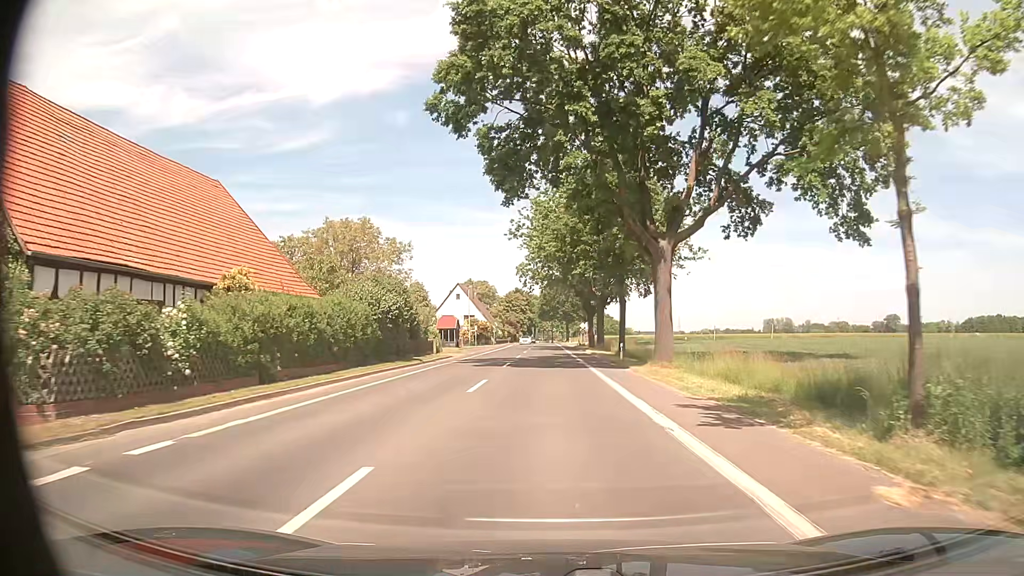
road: tertiary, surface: asphalt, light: Day
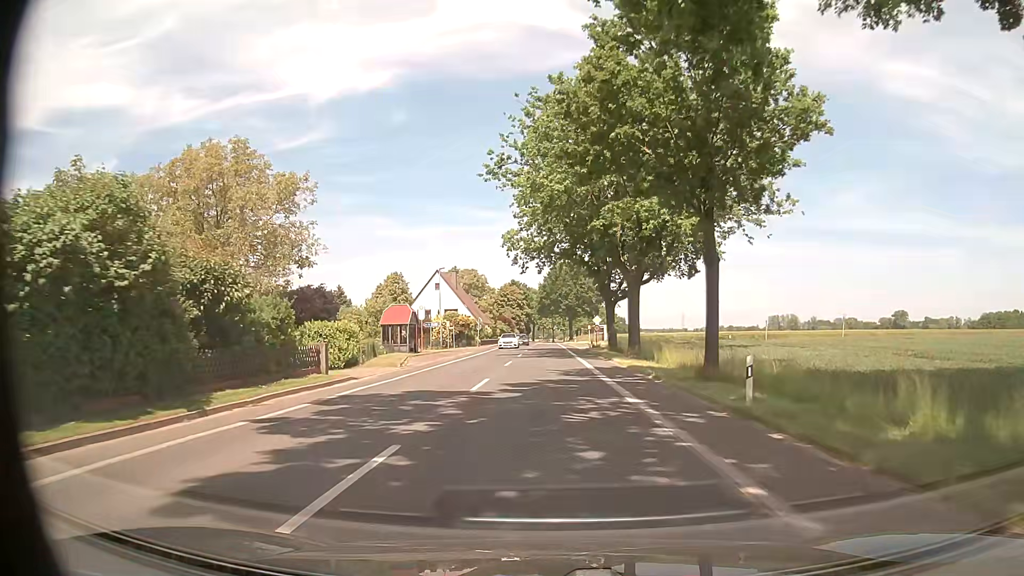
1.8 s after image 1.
(0.0, +23.9) m; 0°
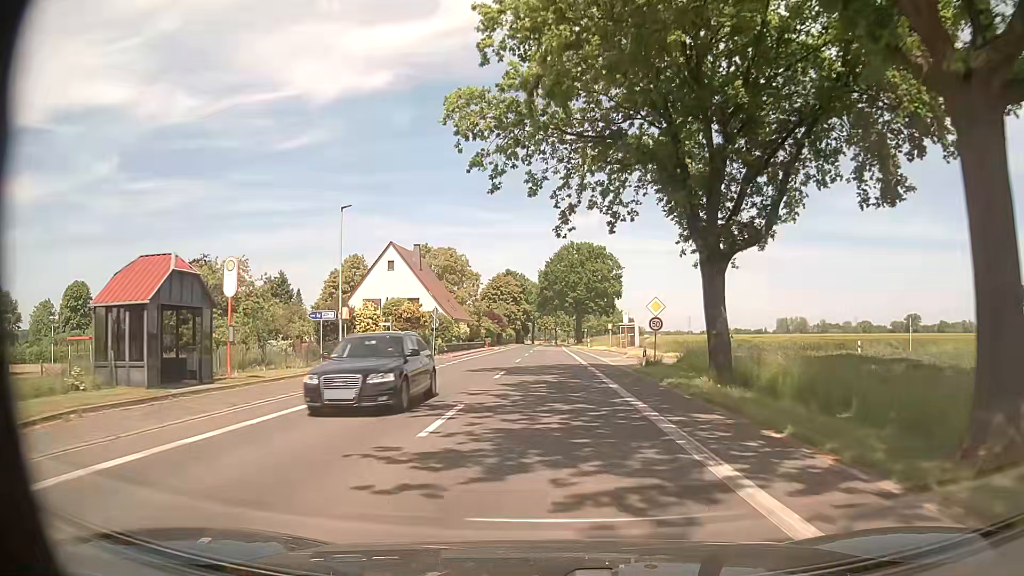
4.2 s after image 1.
(0.0, +31.8) m; 0°
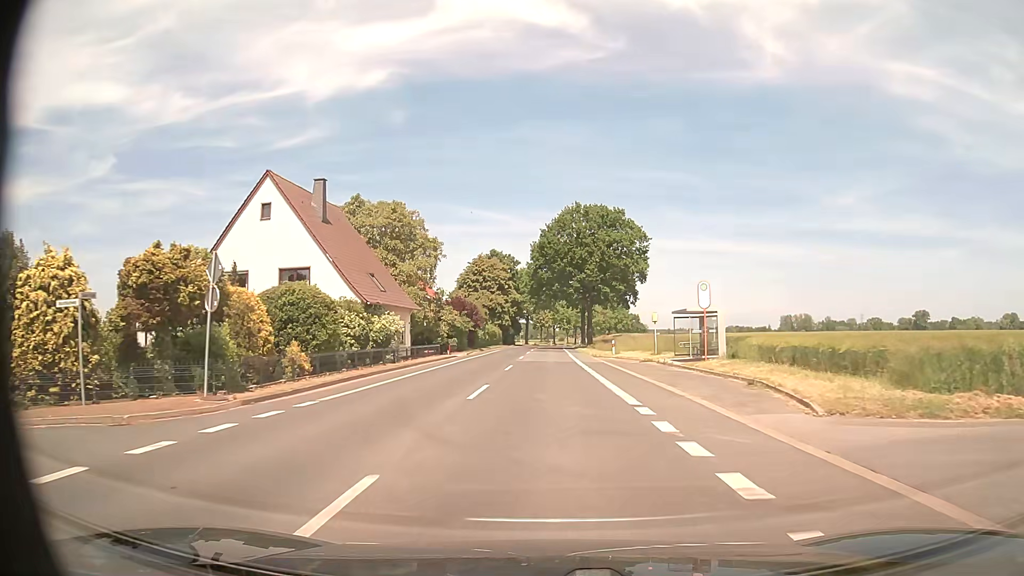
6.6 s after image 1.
(+0.1, +31.9) m; 0°
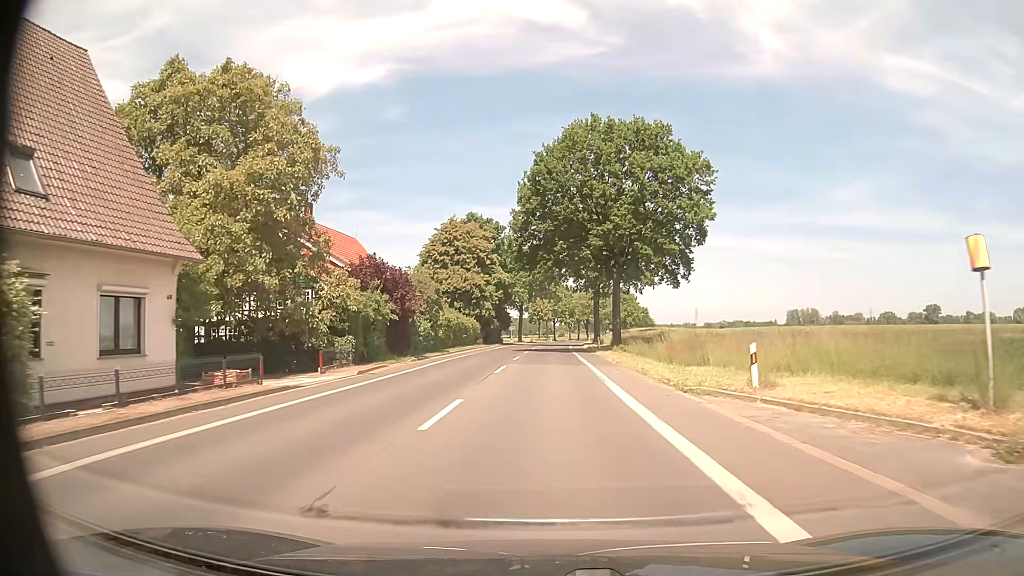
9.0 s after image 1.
(+0.1, +31.9) m; 0°
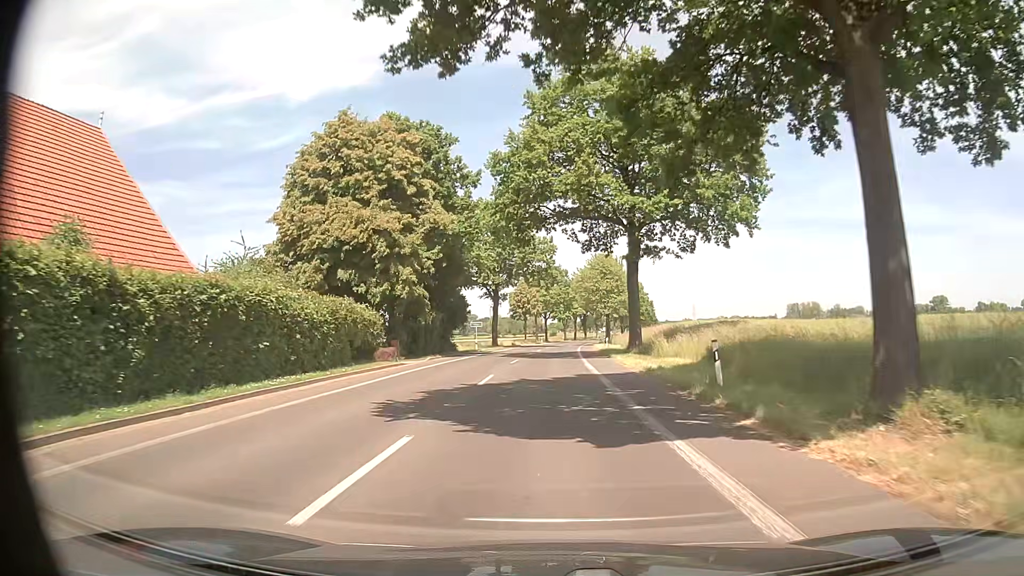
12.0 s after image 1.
(+0.2, +39.8) m; 0°
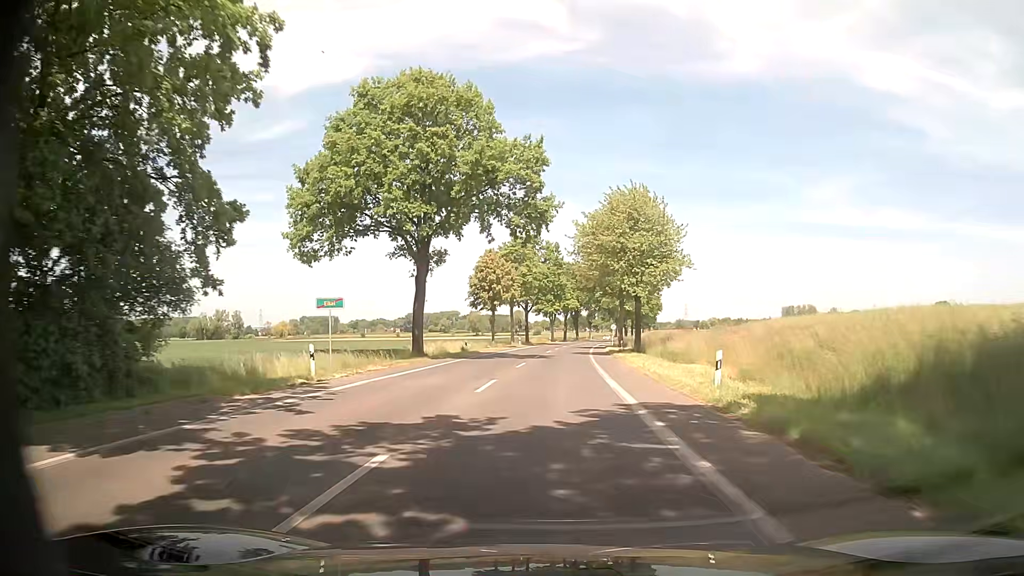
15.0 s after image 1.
(+0.6, +39.8) m; +2°
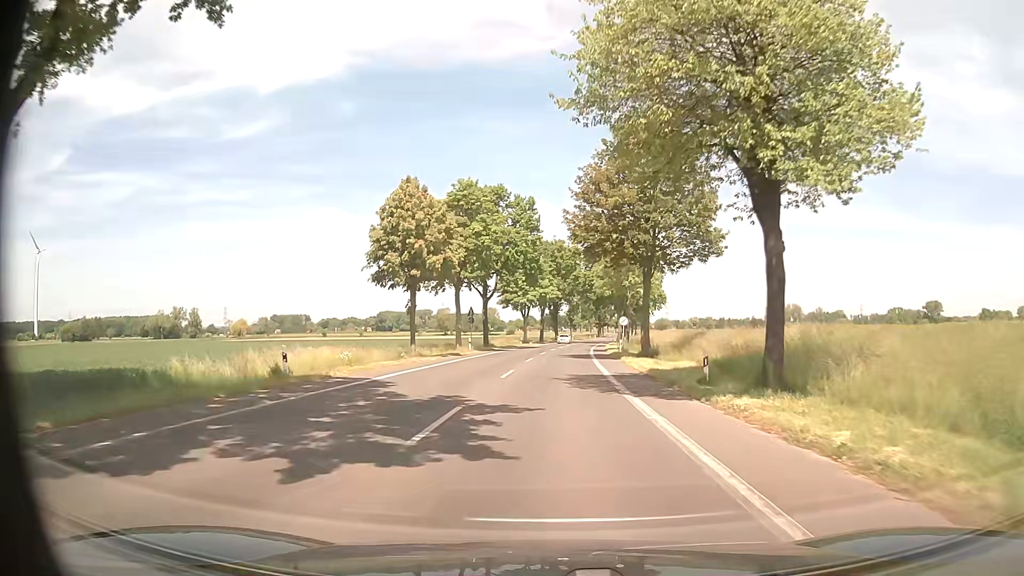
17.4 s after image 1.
(+0.2, +31.9) m; +1°
